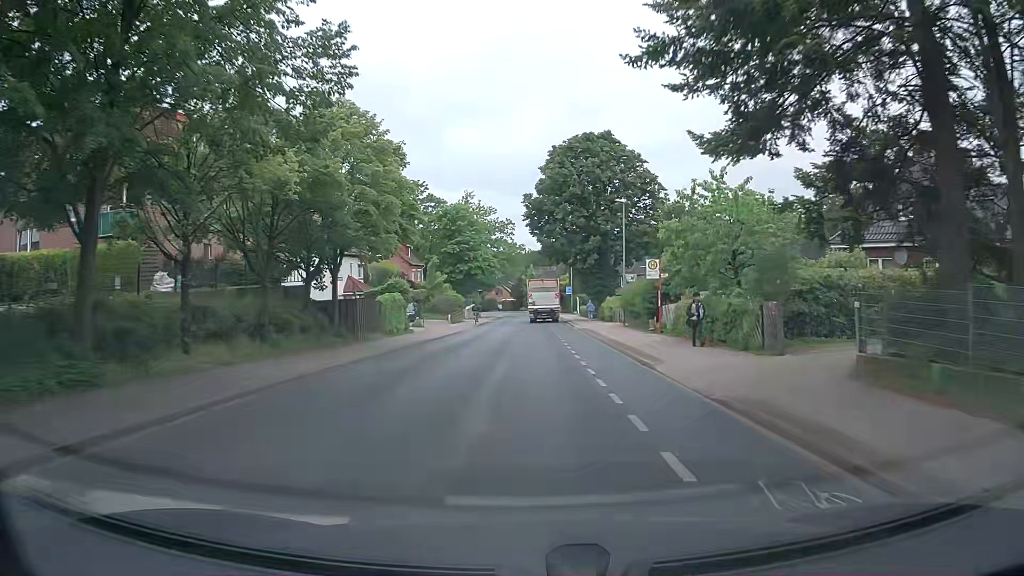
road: tertiary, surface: asphalt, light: Day
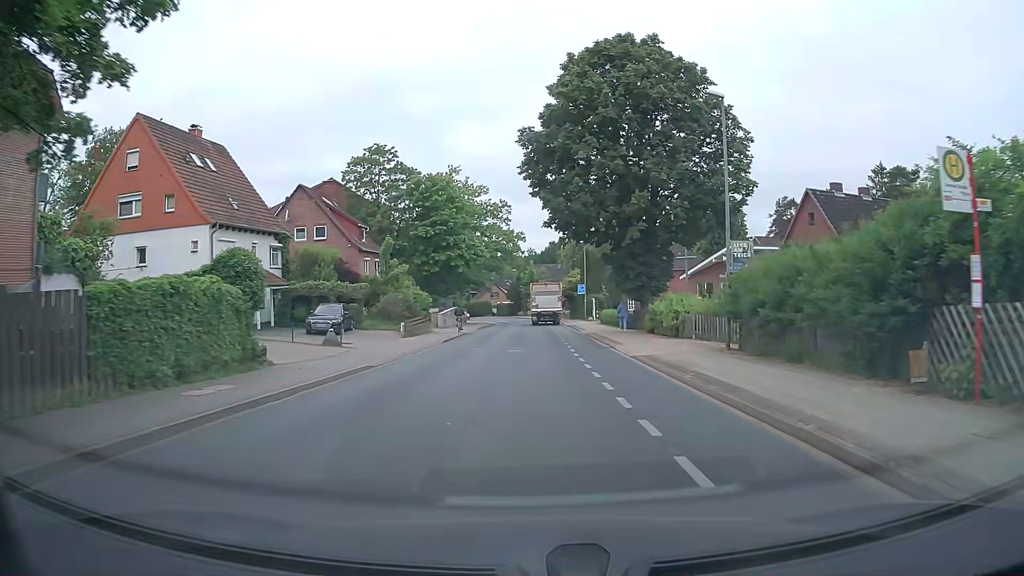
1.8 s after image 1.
(+0.1, +21.5) m; 0°
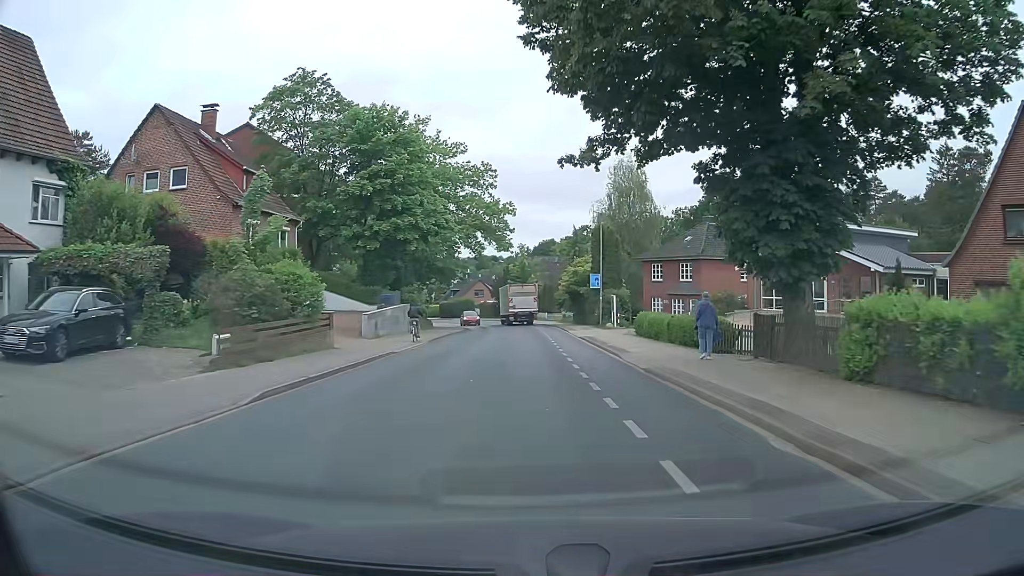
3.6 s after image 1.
(+0.2, +21.6) m; +1°
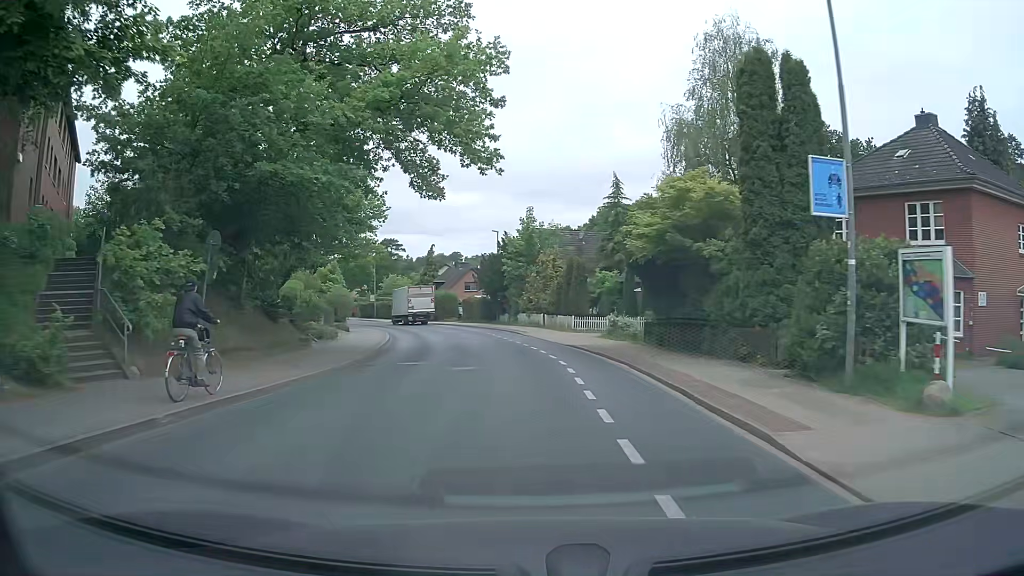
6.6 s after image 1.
(-0.1, +35.3) m; -1°
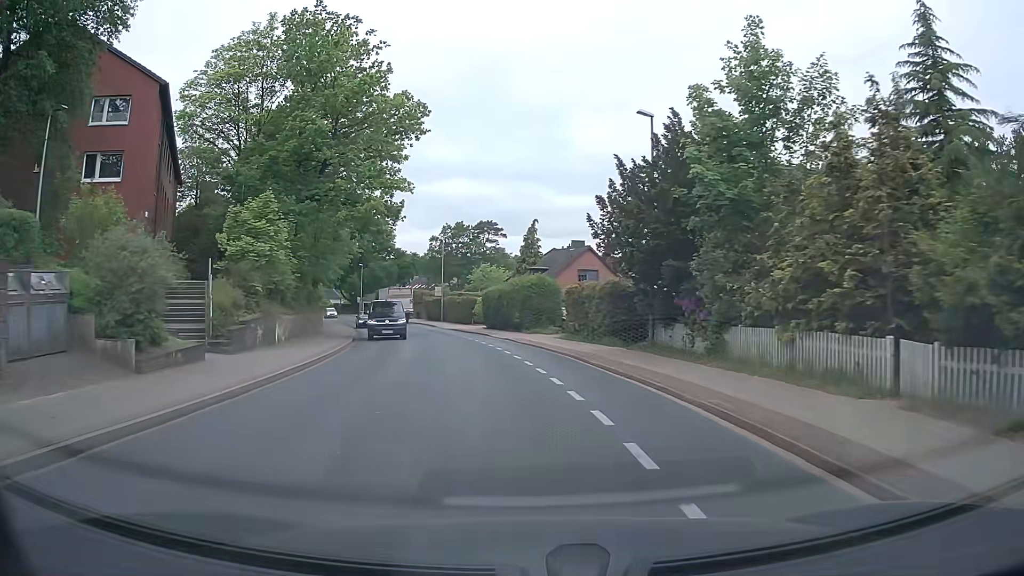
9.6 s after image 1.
(-2.2, +34.5) m; -9°
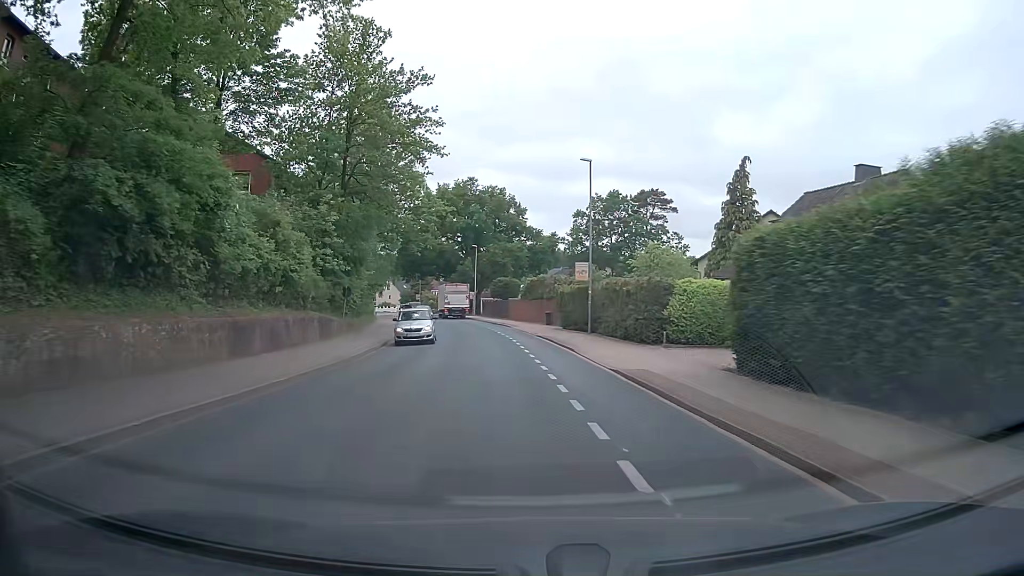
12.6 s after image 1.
(-4.4, +34.6) m; -13°
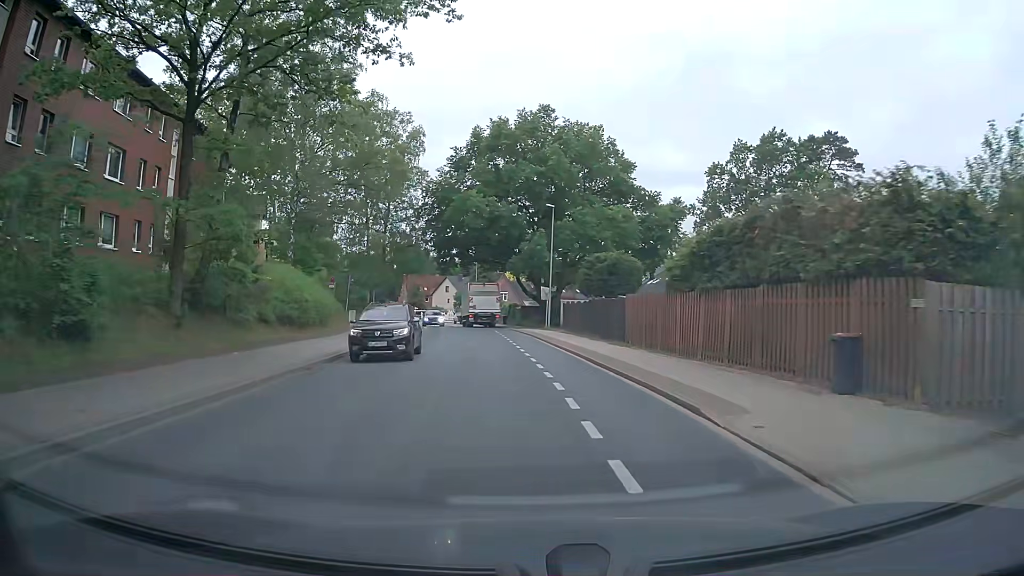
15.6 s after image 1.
(-2.3, +36.4) m; -7°
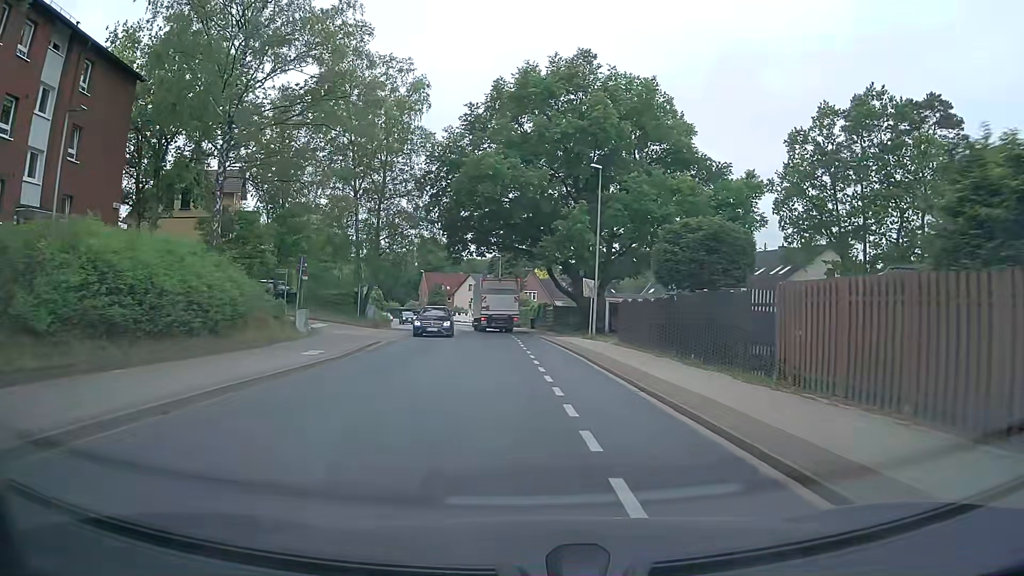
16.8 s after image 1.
(-0.3, +13.3) m; -2°
(0, +10) (-1, +20) (-1, +30) (-2, +40) (-4, +50) (-6, +60) (-8, +69) (-10, +79) (-13, +89) (-16, +98) m
